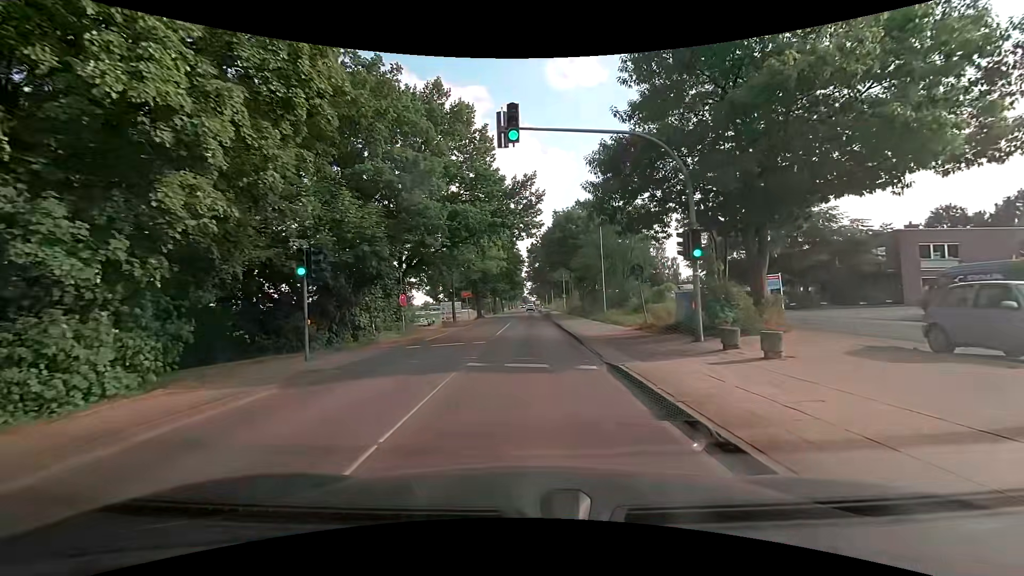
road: secondary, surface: asphalt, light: Day
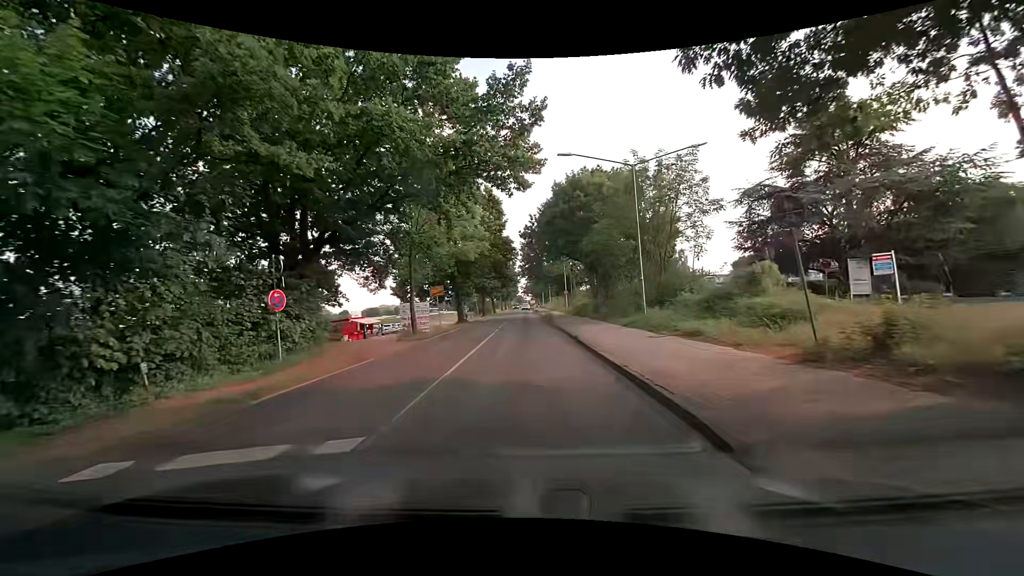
(+0.1, +13.3) m; 0°
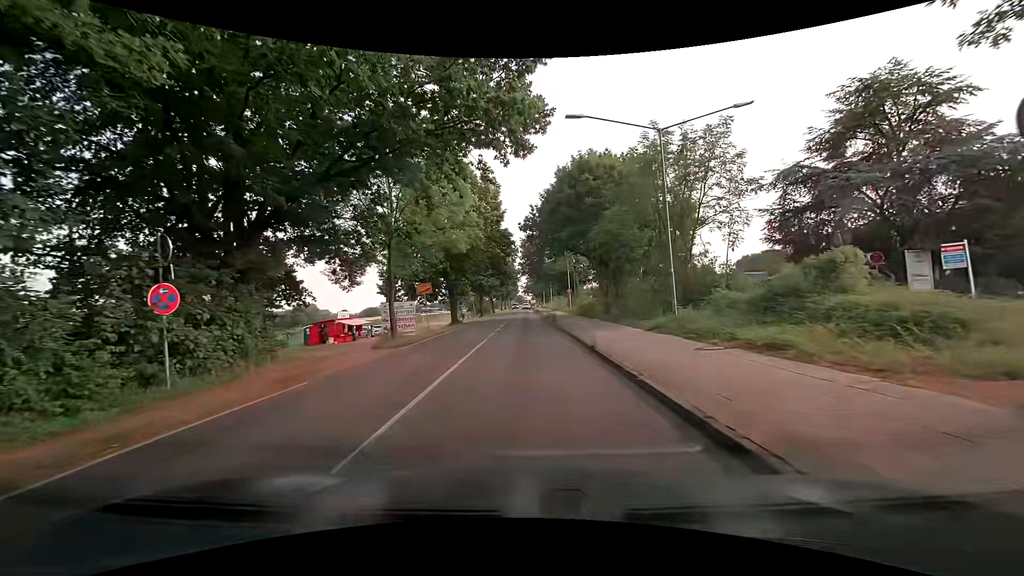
(0.0, +4.5) m; -1°
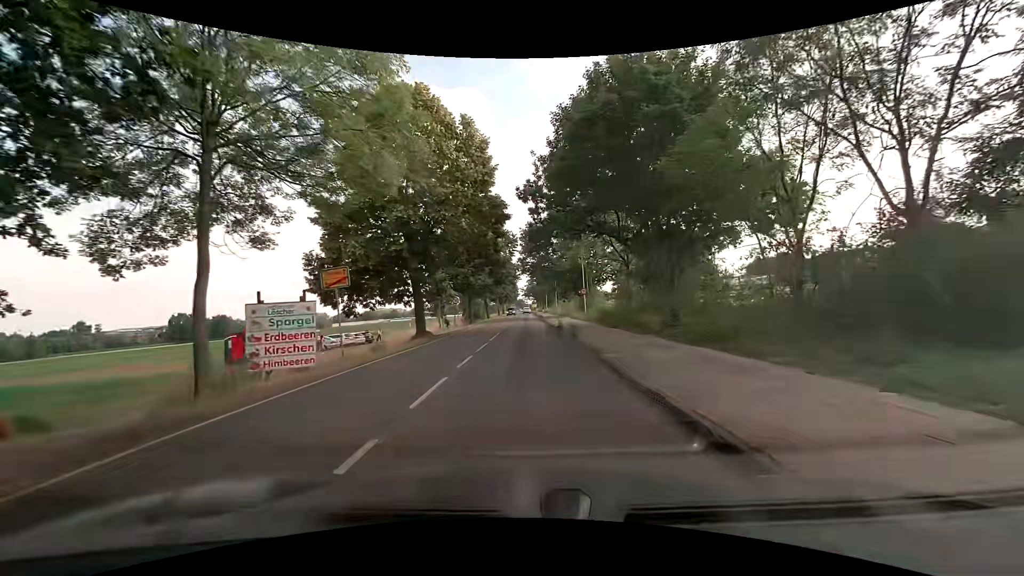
(+0.4, +14.4) m; +2°
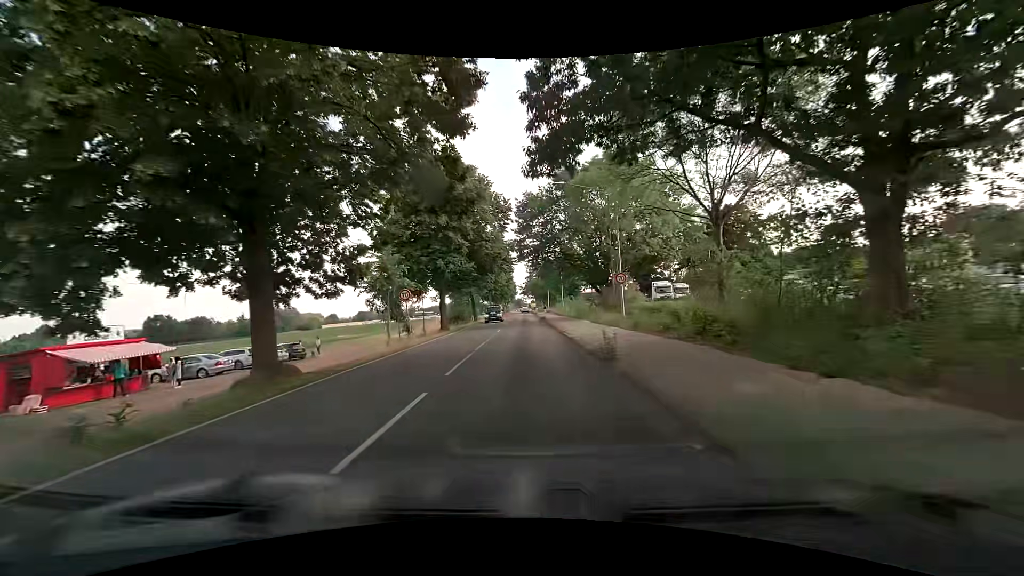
(-0.2, +18.3) m; 0°
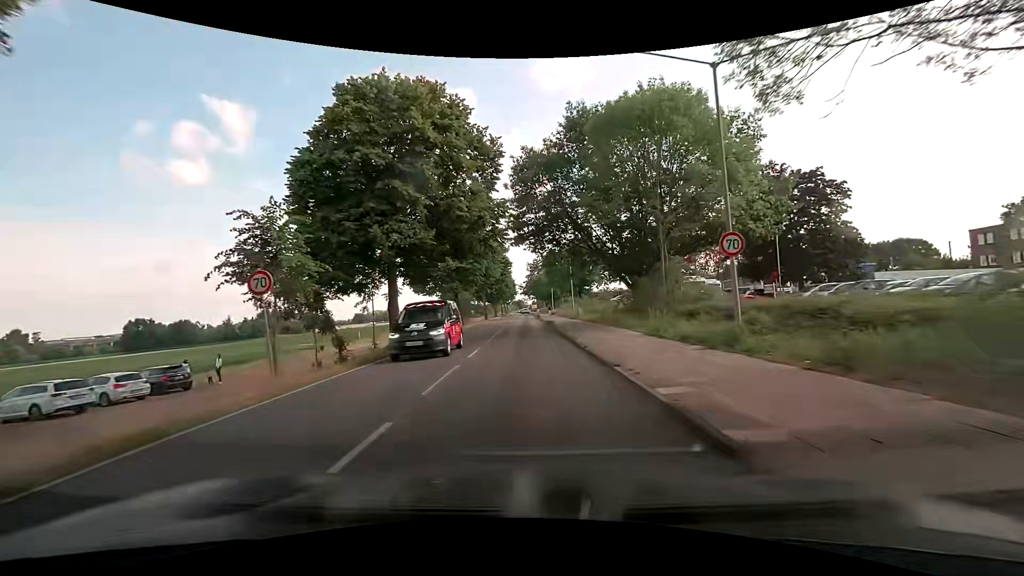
(-0.1, +14.5) m; 0°
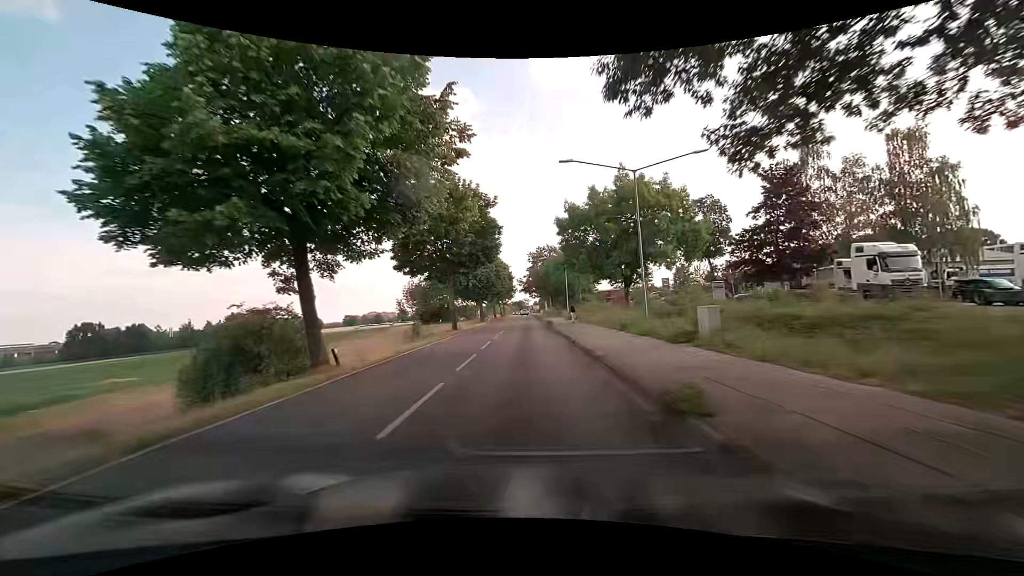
(0.0, +33.4) m; -1°
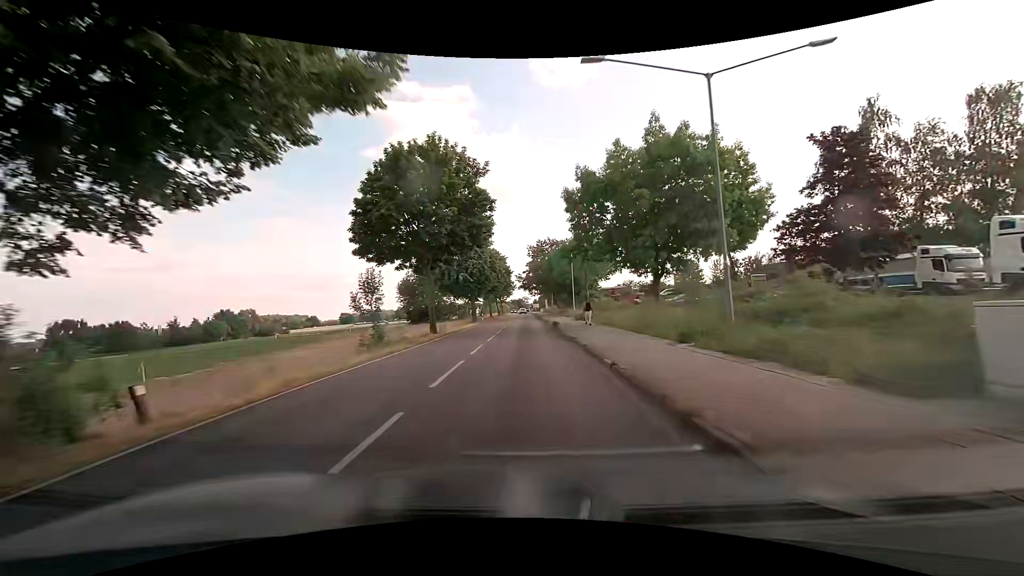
(+0.1, +9.2) m; +1°
(0, +10) (0, +20) (0, +30) (0, +40) (0, +50) (0, +60) (0, +70) (0, +80) (0, +90) (0, +100) m
